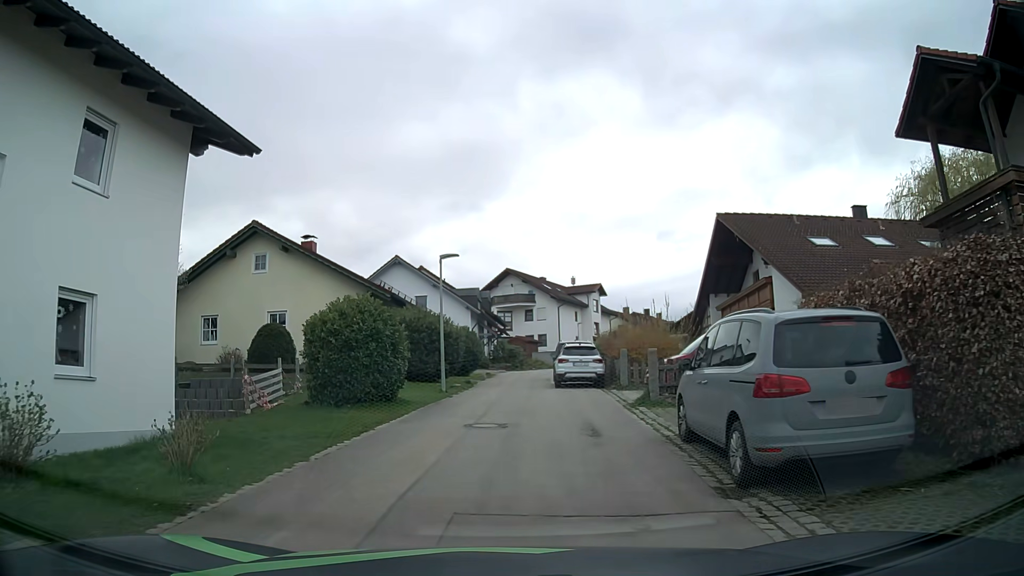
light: Day
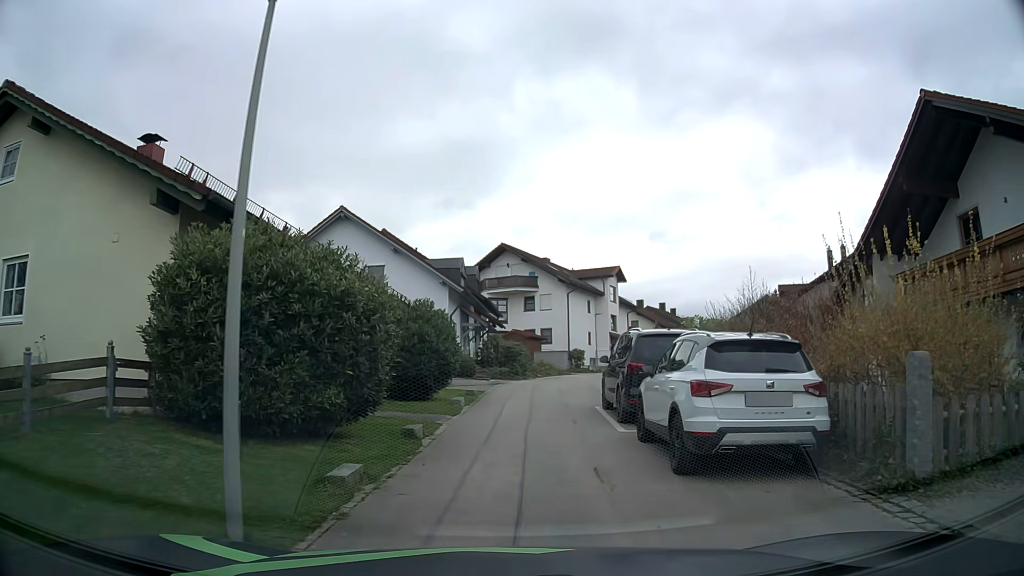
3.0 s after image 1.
(-0.3, +16.4) m; 0°
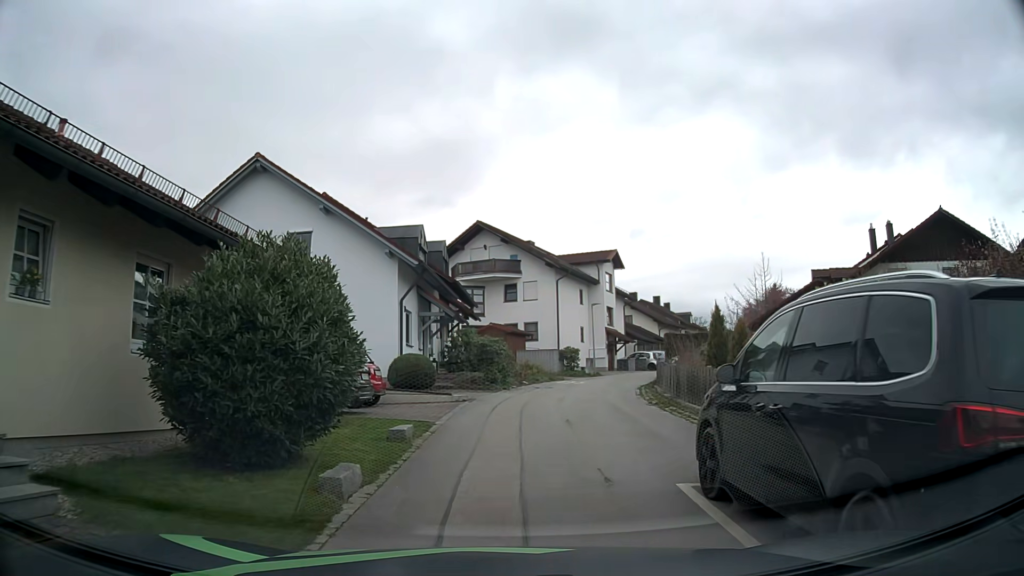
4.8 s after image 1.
(+0.2, +9.4) m; +2°
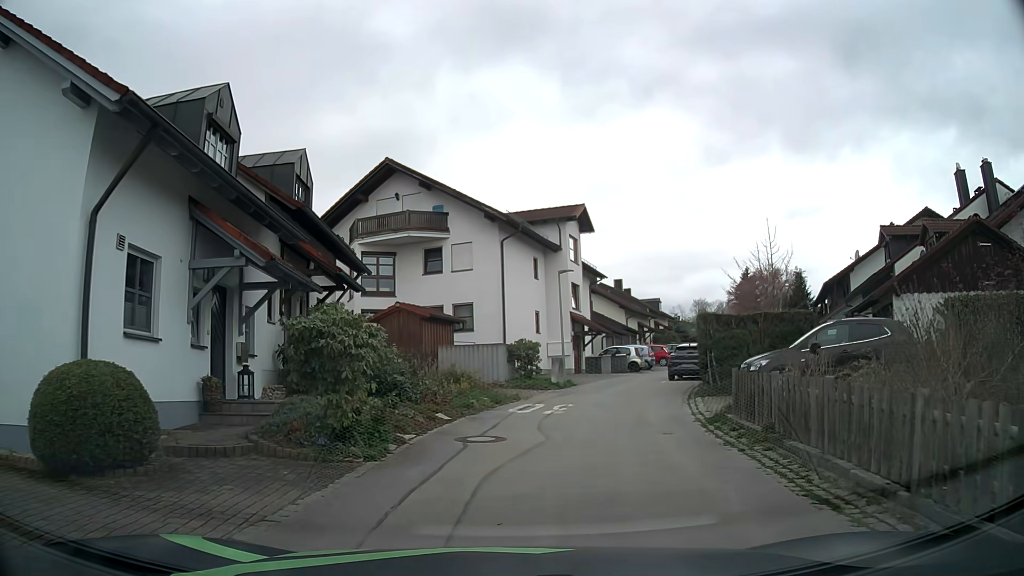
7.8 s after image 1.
(+0.6, +15.3) m; +4°
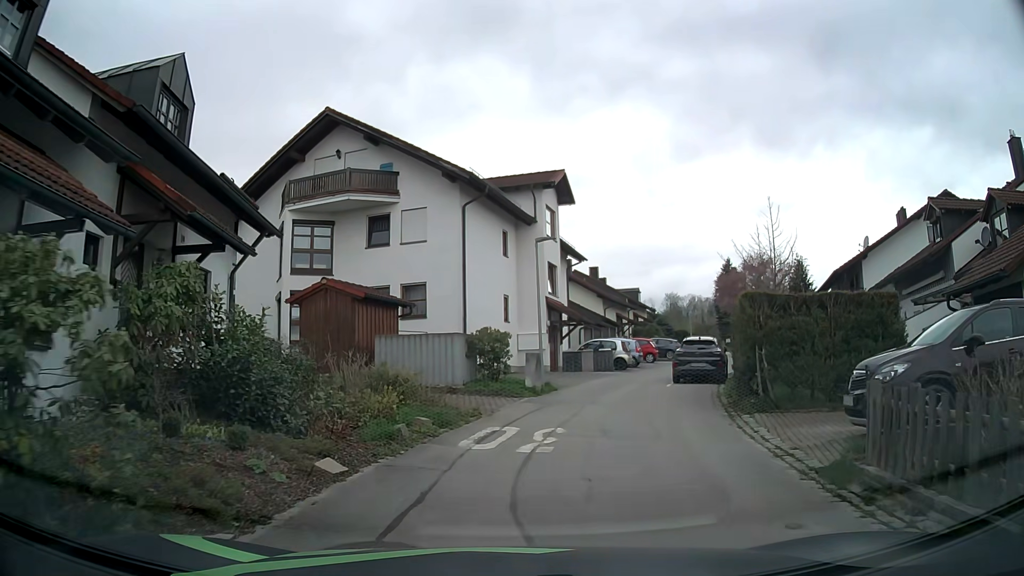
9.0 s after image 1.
(+0.2, +6.2) m; +2°
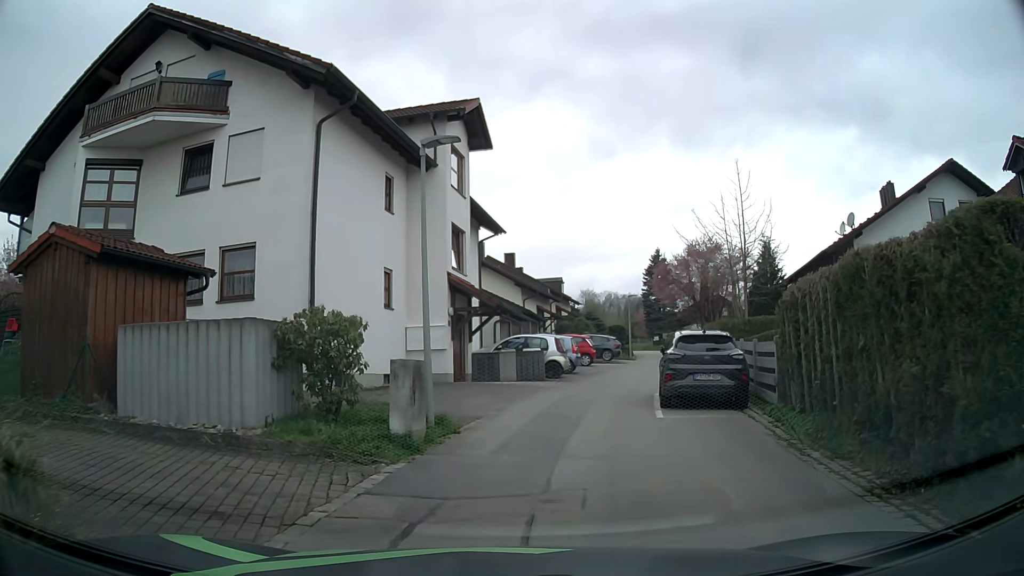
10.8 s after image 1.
(+0.7, +9.4) m; +9°
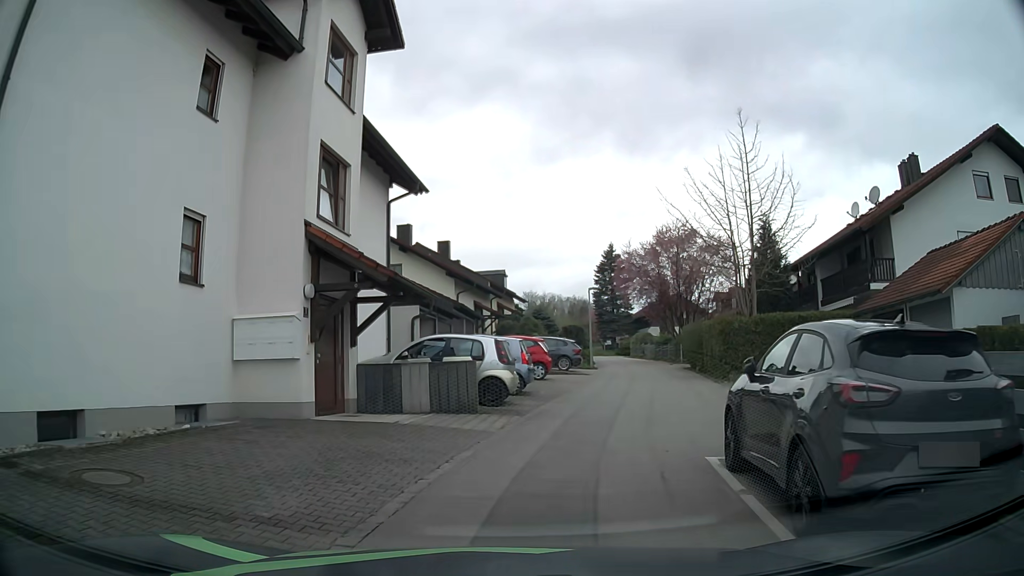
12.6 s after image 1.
(+0.5, +9.0) m; +5°
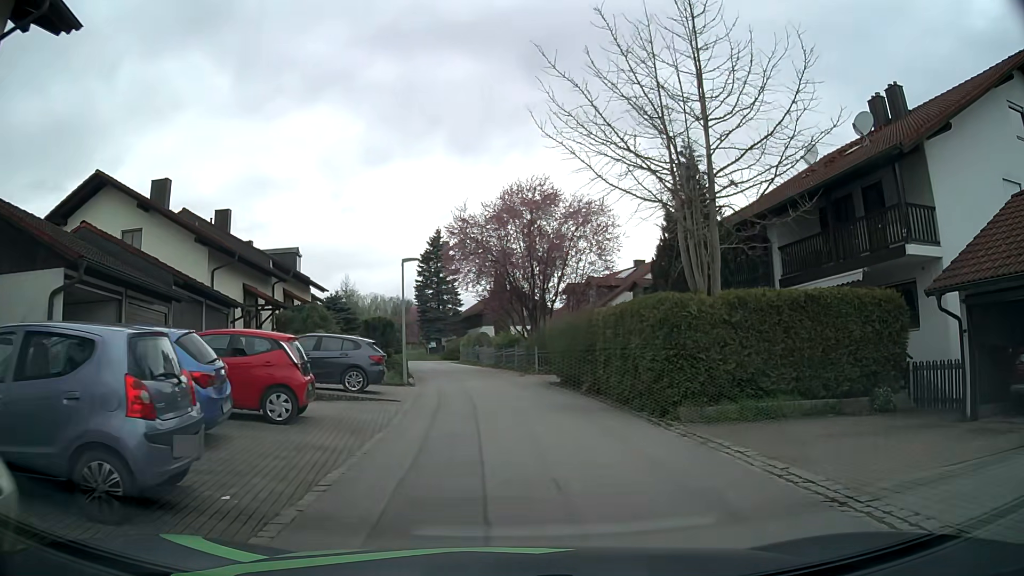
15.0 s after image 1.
(+1.4, +12.6) m; +13°
(0, +10) (0, +20) (-1, +30) (-2, +40) (-4, +50) (-3, +59) (+5, +65) (+14, +69) (+23, +73) (+32, +77) m
